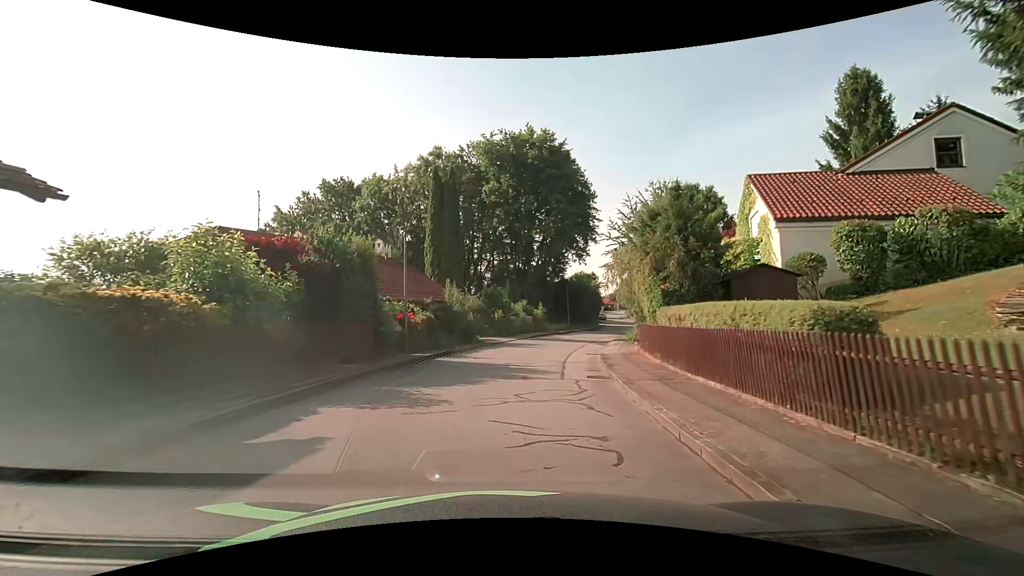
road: residential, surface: asphalt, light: Day
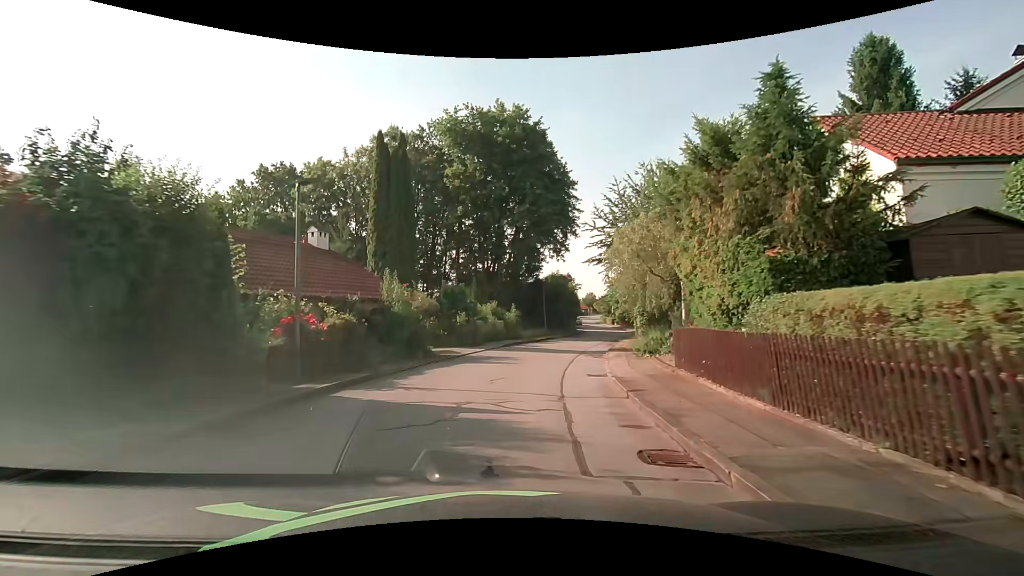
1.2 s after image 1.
(+0.2, +7.5) m; +3°
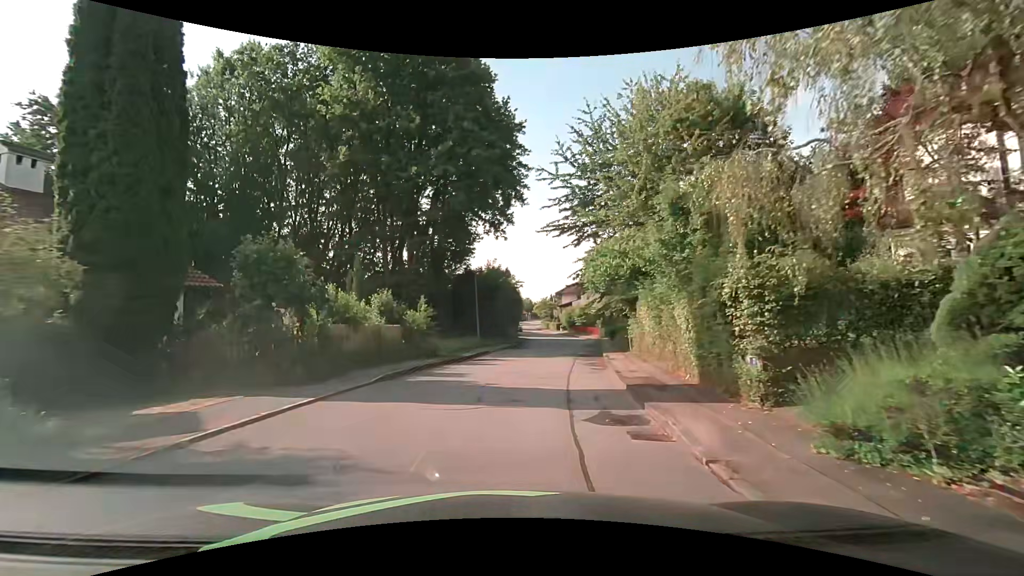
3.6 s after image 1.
(+1.0, +15.3) m; +8°
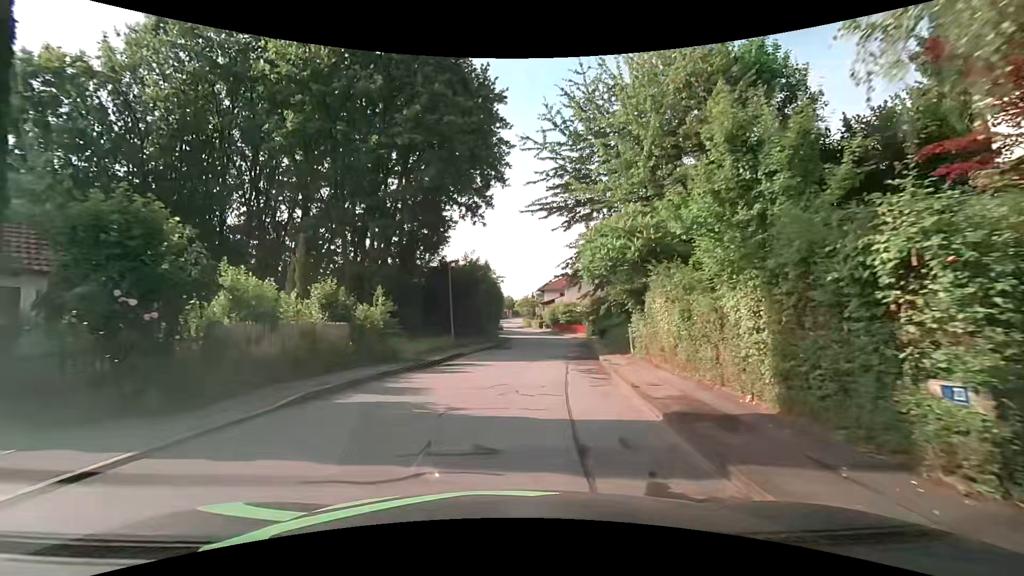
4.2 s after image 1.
(0.0, +4.0) m; +1°
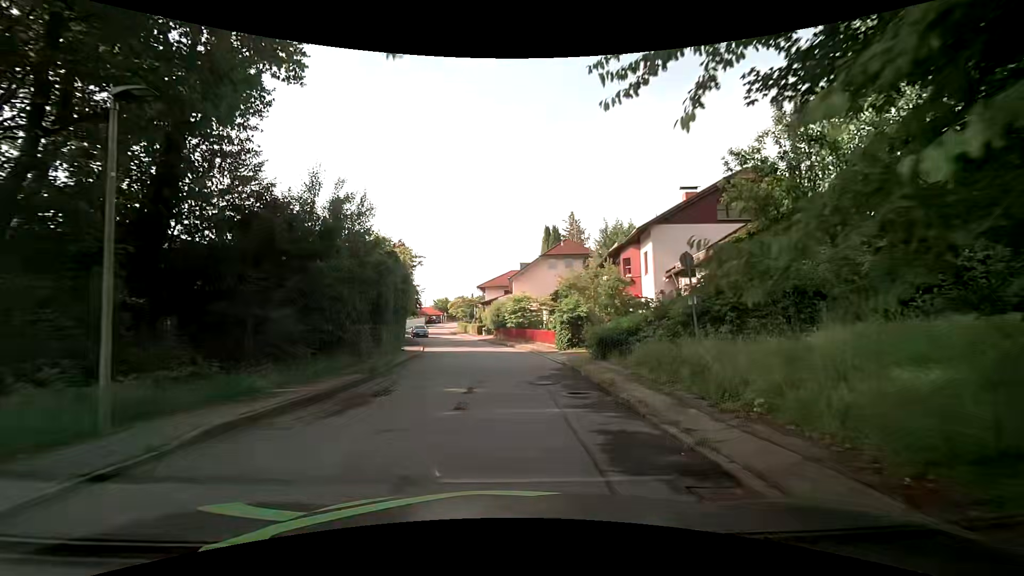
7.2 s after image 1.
(+1.5, +20.3) m; +6°
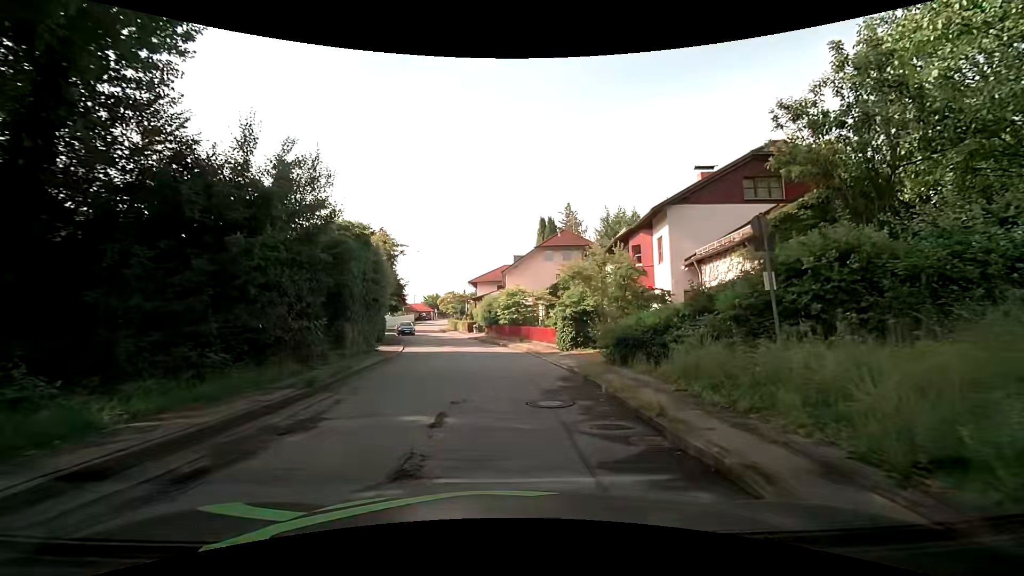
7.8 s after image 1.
(+0.1, +4.1) m; +1°
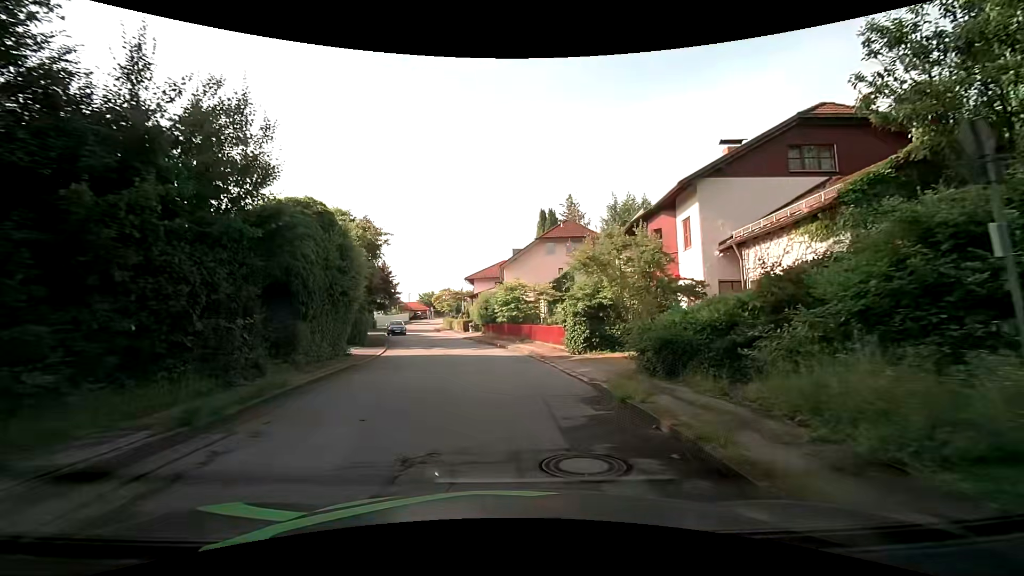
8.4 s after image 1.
(0.0, +4.0) m; +1°
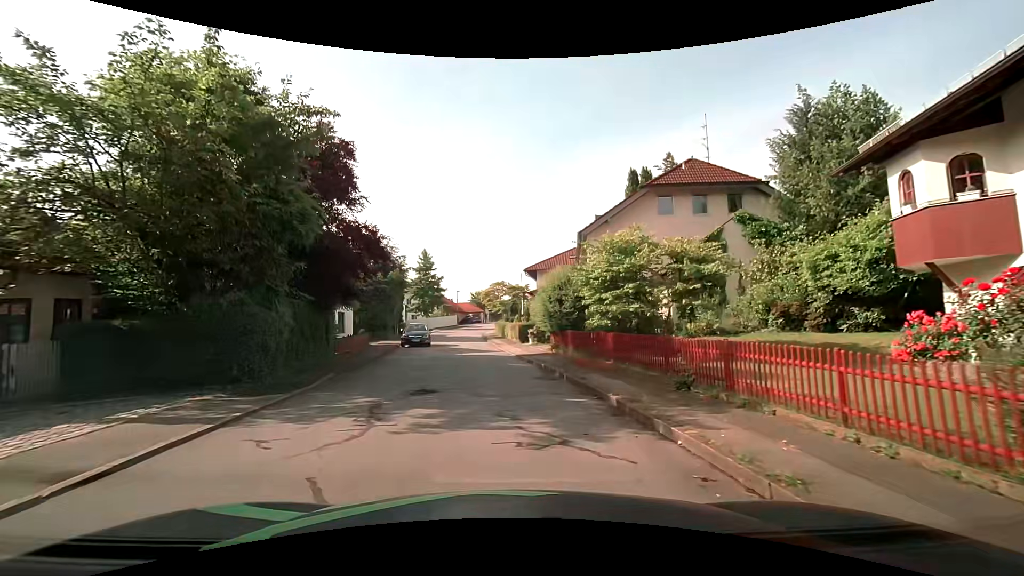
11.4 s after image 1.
(-1.3, +18.8) m; -8°
(0, +10) (-1, +20) (-2, +30) (-4, +40) (-5, +50) (-5, +60) (-4, +70) (-1, +79) (+4, +88) (+11, +95) m
